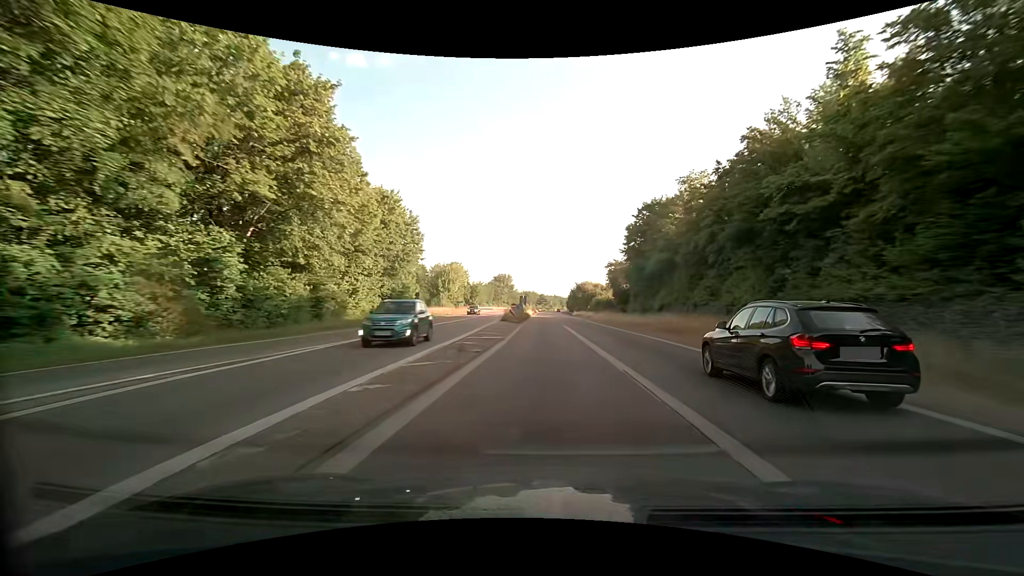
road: trunk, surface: asphalt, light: Day
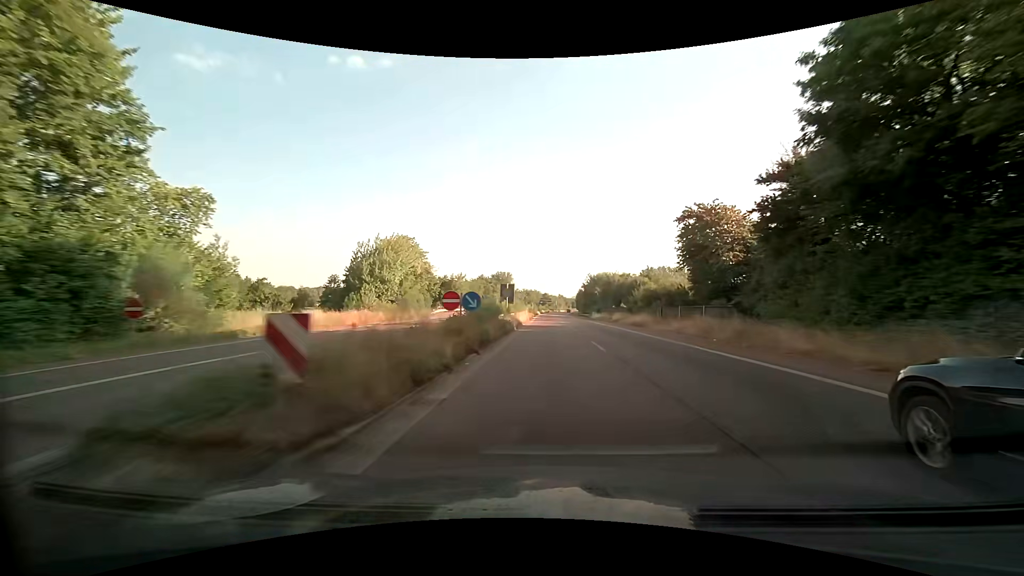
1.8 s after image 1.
(0.0, +42.3) m; 0°
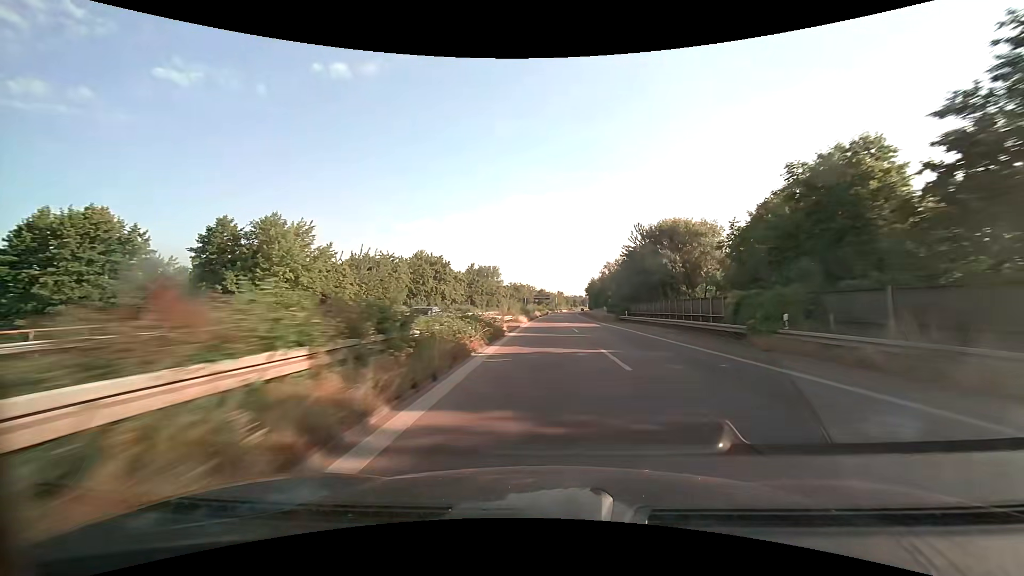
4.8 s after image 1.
(+0.1, +76.5) m; 0°
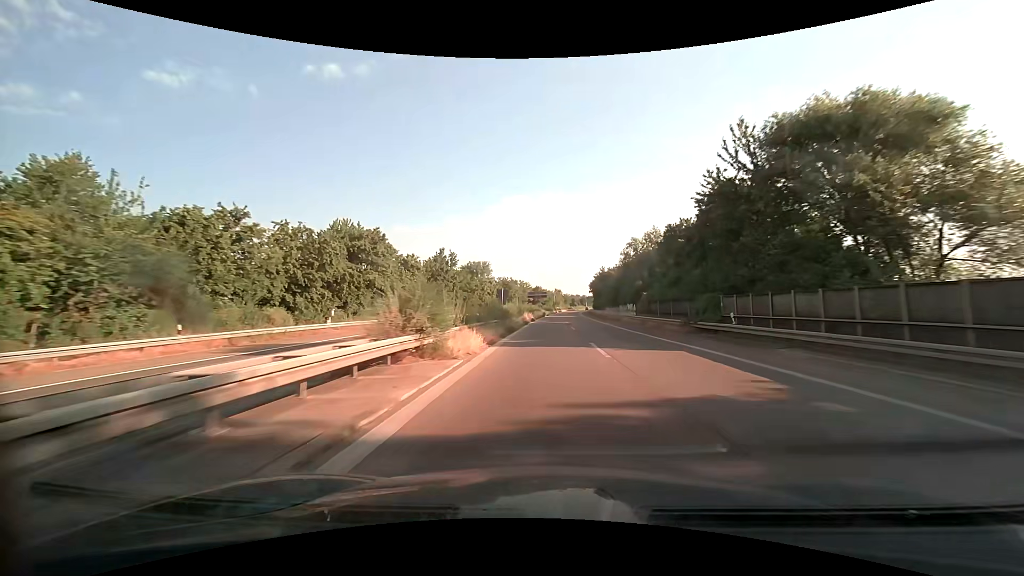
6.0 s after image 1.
(+0.1, +32.3) m; 0°
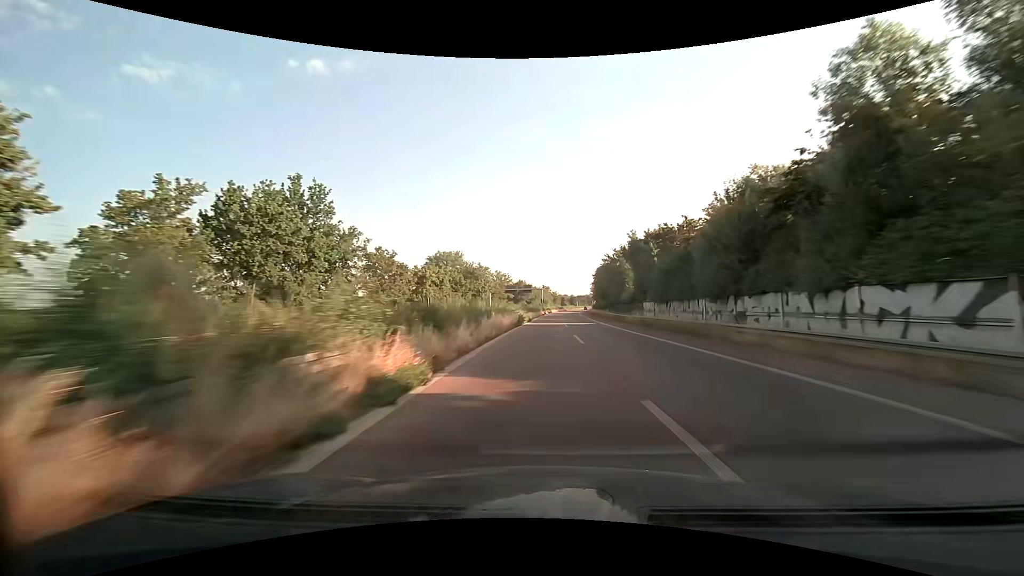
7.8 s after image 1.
(+0.7, +50.0) m; +1°
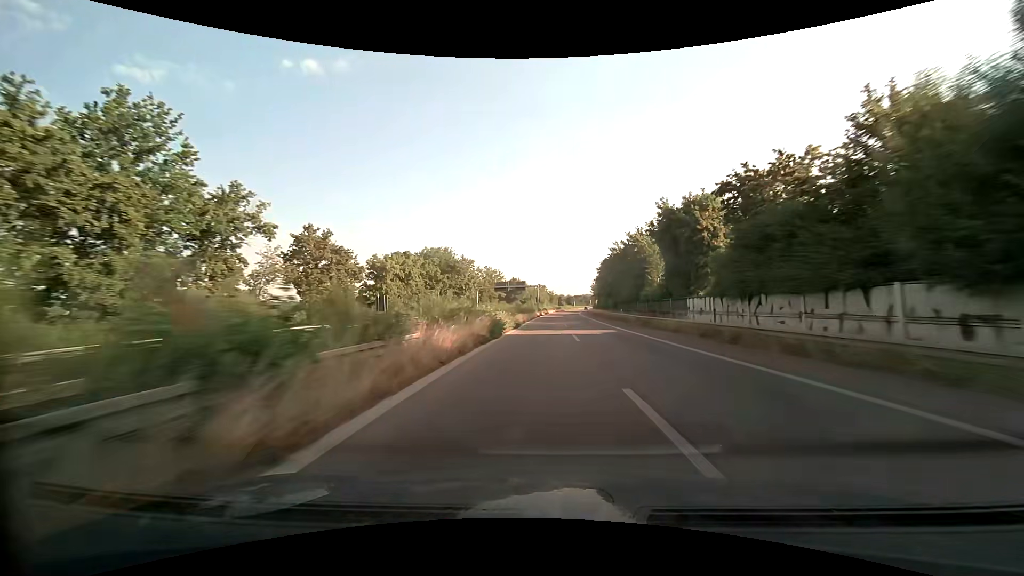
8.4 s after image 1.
(+0.1, +17.0) m; +1°
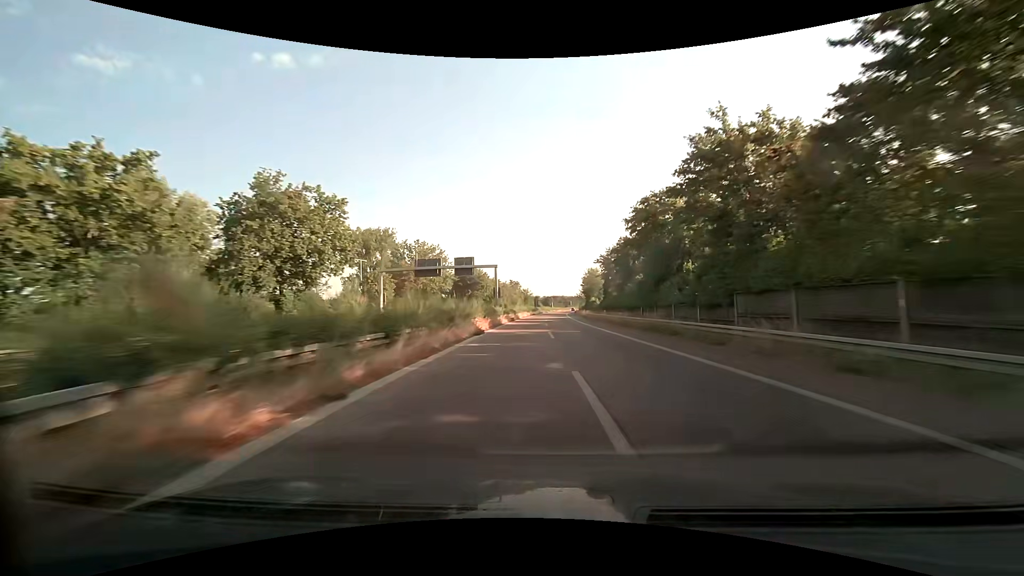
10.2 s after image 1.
(+1.0, +52.1) m; +3°
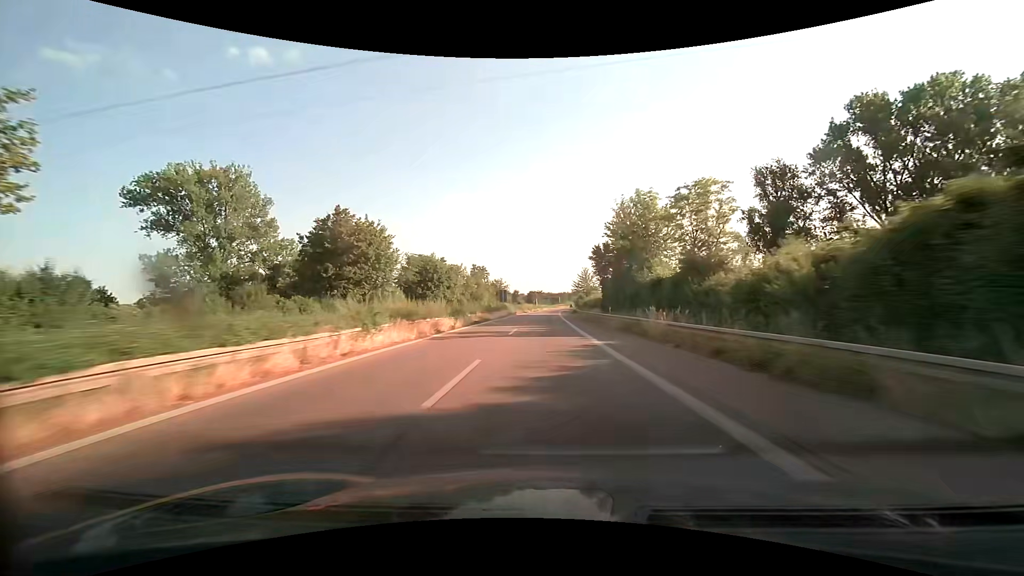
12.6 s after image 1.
(+1.6, +70.2) m; +2°
(0, +10) (0, +20) (0, +30) (0, +40) (0, +50) (0, +60) (0, +70) (0, +80) (+1, +90) (+1, +100) m
